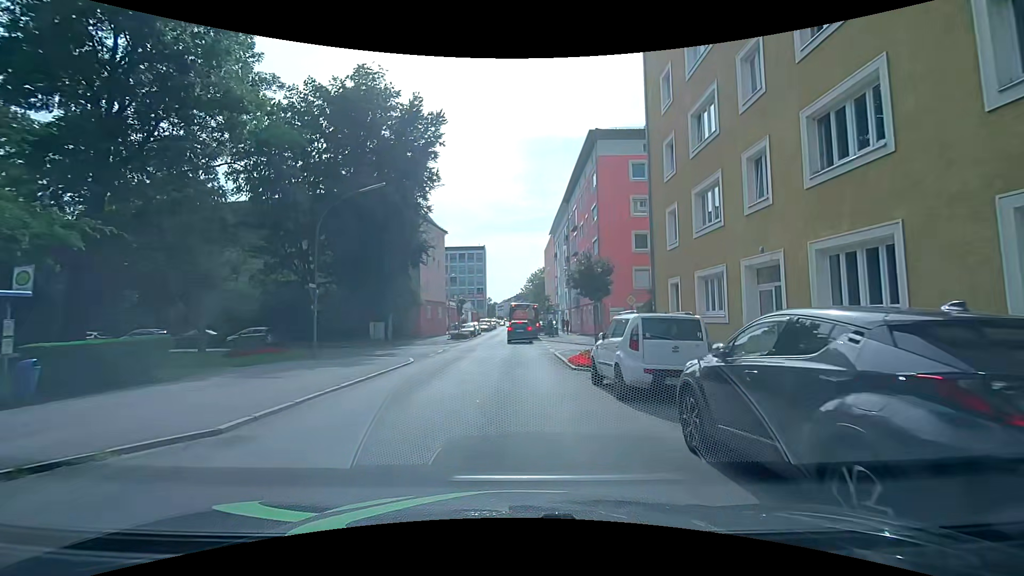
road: tertiary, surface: asphalt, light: Day
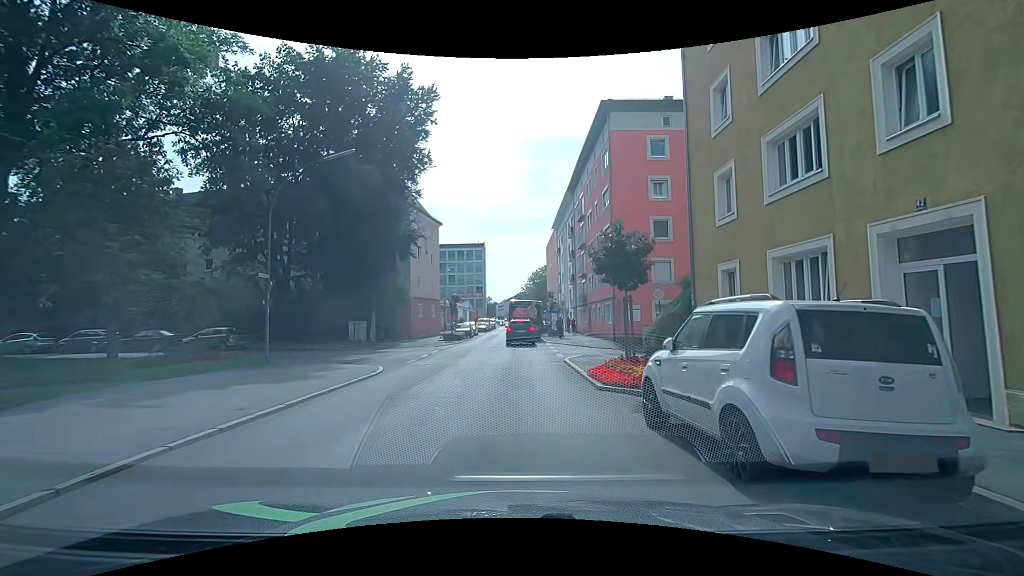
(0.0, +4.9) m; +1°
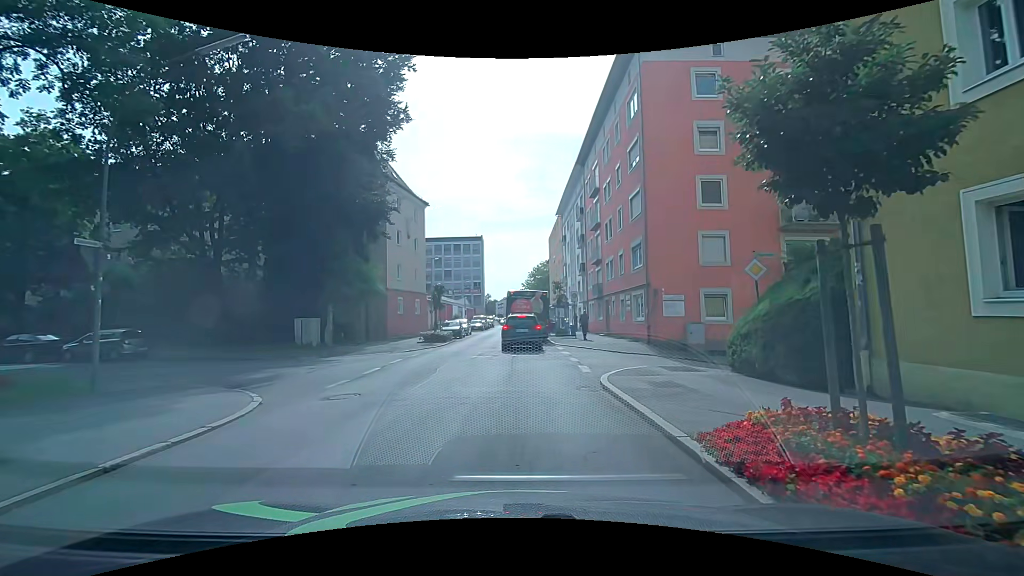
(-0.1, +8.5) m; 0°
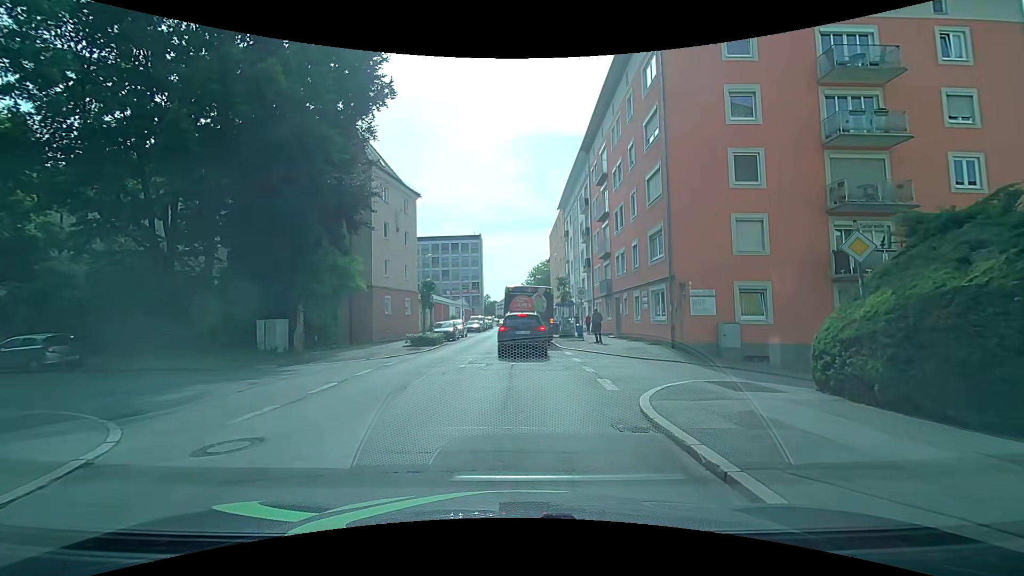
(0.0, +3.7) m; 0°
